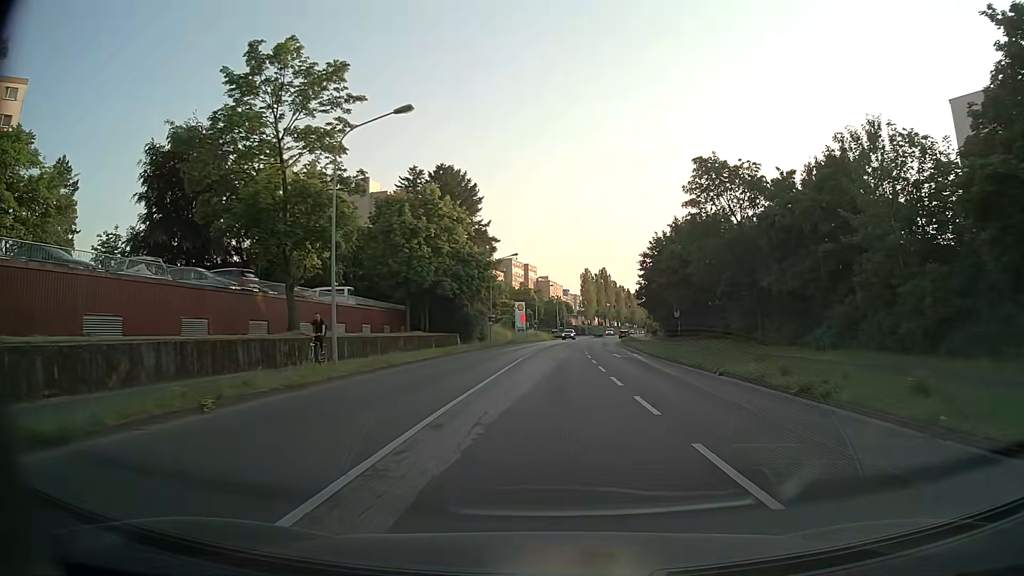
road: secondary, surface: asphalt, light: Day
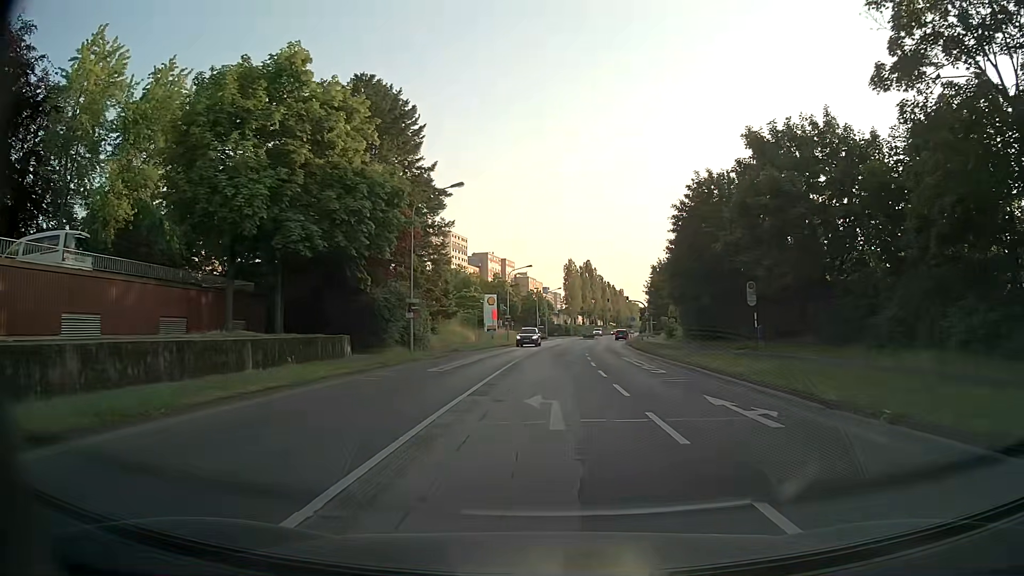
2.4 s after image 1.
(+0.6, +27.1) m; +2°
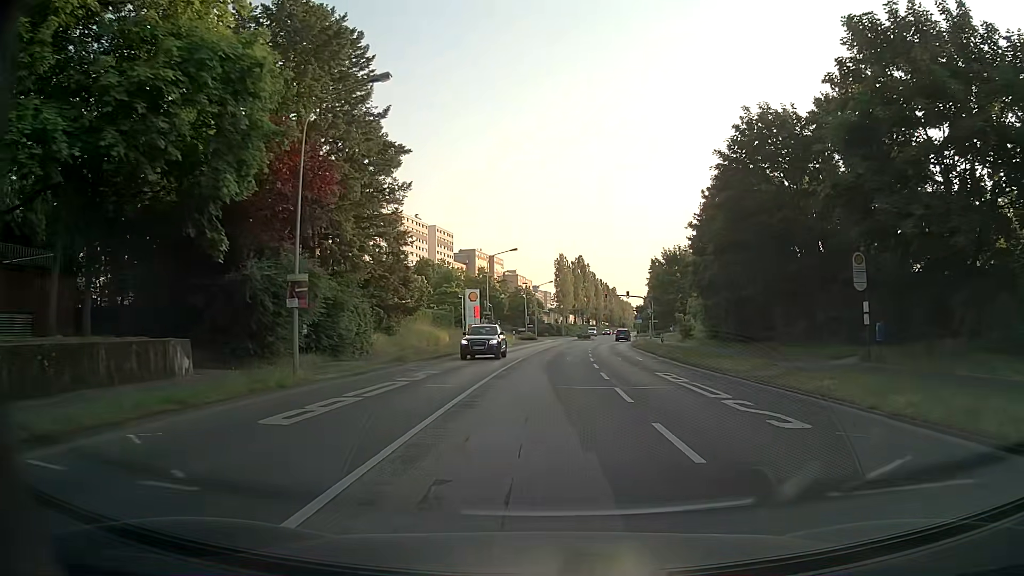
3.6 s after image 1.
(+0.2, +13.3) m; +1°
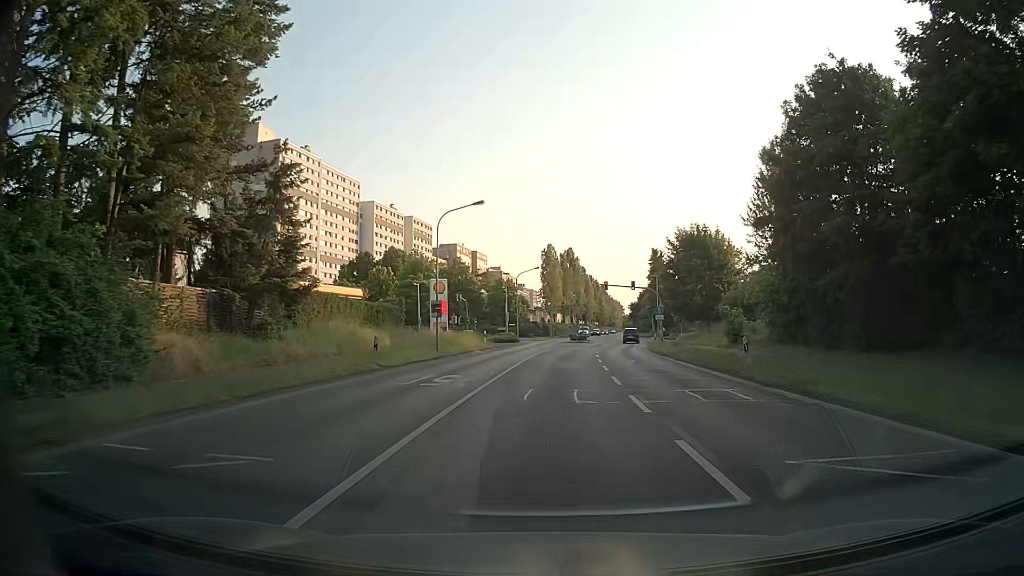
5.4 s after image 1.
(+0.2, +19.5) m; +1°
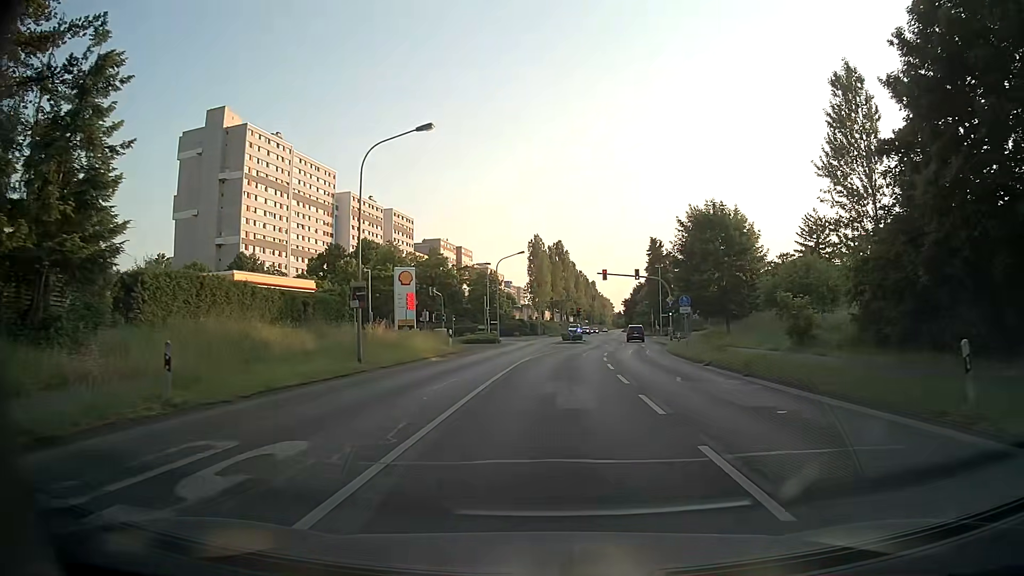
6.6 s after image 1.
(+0.1, +12.8) m; +1°
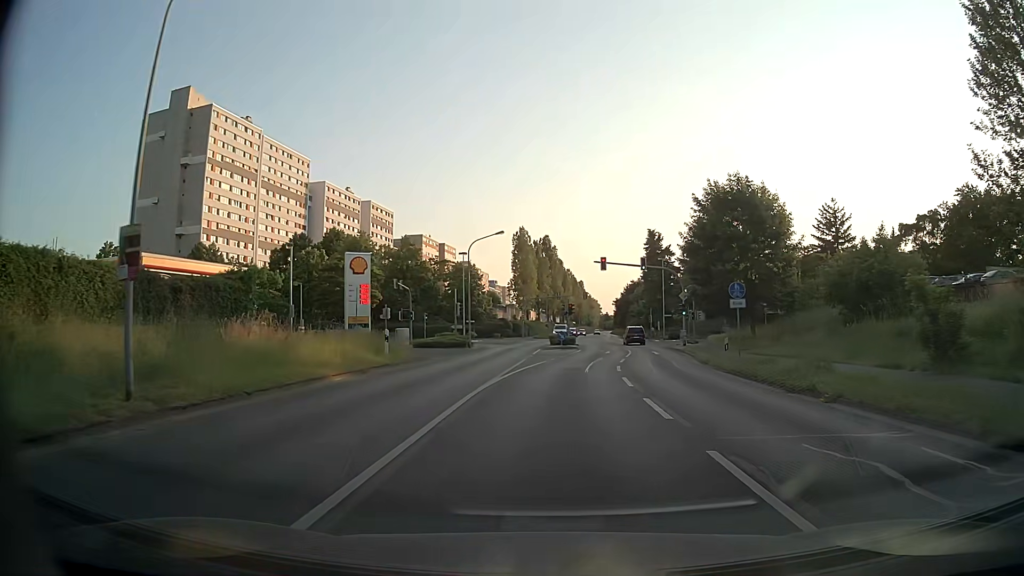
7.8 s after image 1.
(+0.1, +12.3) m; +1°
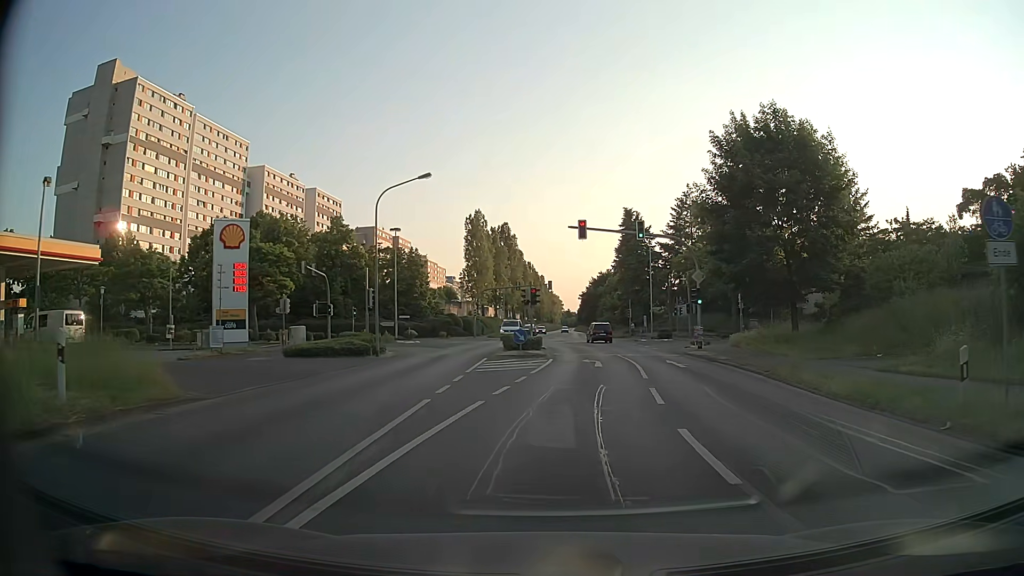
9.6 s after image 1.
(+0.6, +16.6) m; +4°
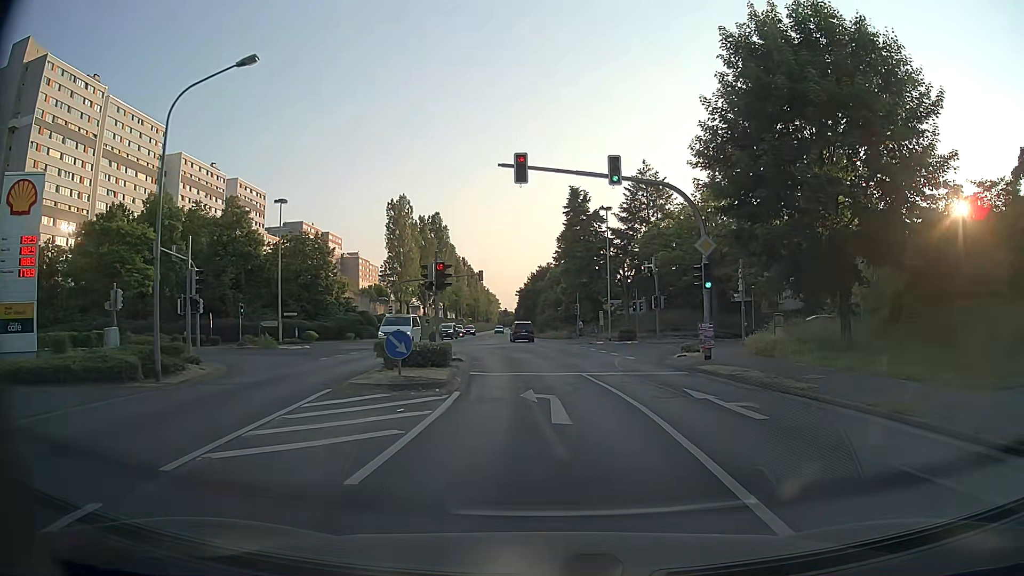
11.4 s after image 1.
(+0.6, +13.5) m; +6°
(0, +10) (-1, +20) (-2, +30) (-5, +39) (-12, +46) (-22, +49) (-31, +46) (-41, +42) (-49, +38) (-58, +33) m
